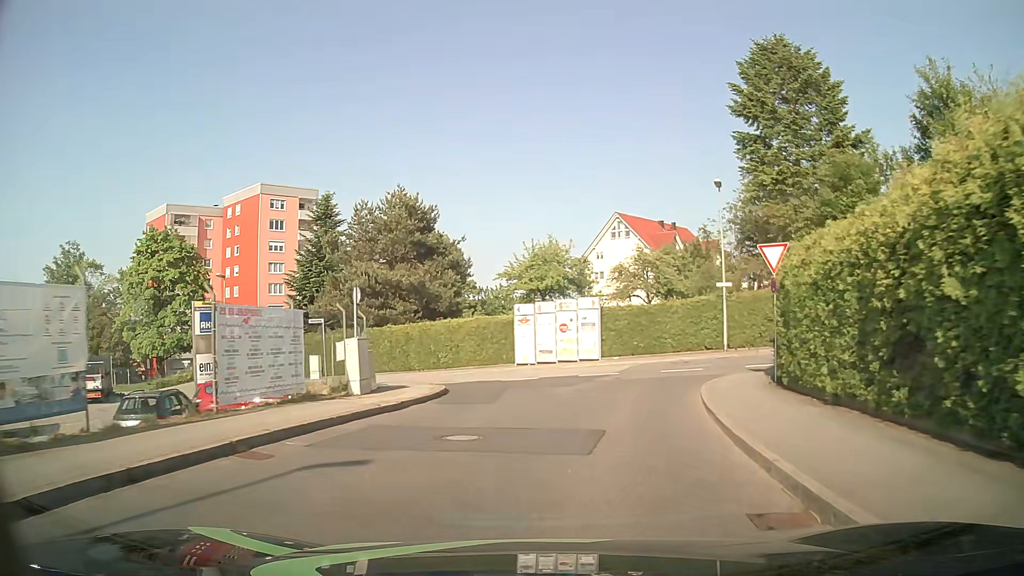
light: Day
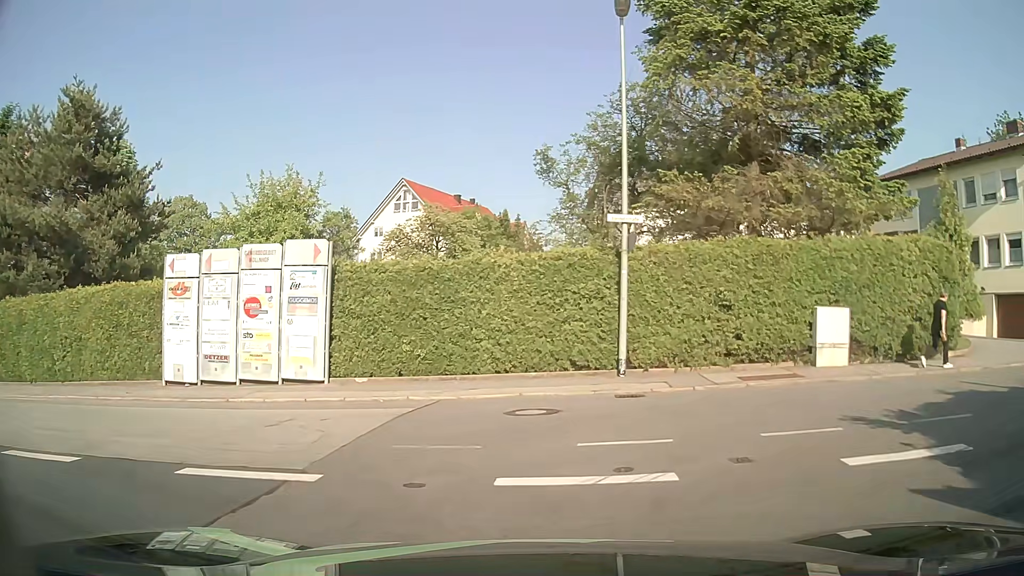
(+2.2, +18.1) m; +18°
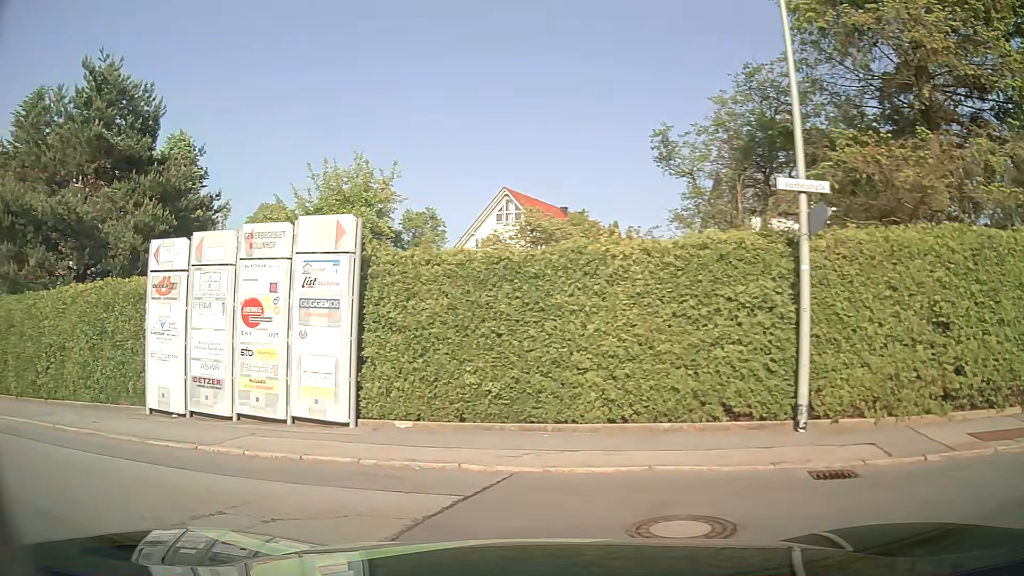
(+0.1, +5.0) m; -9°
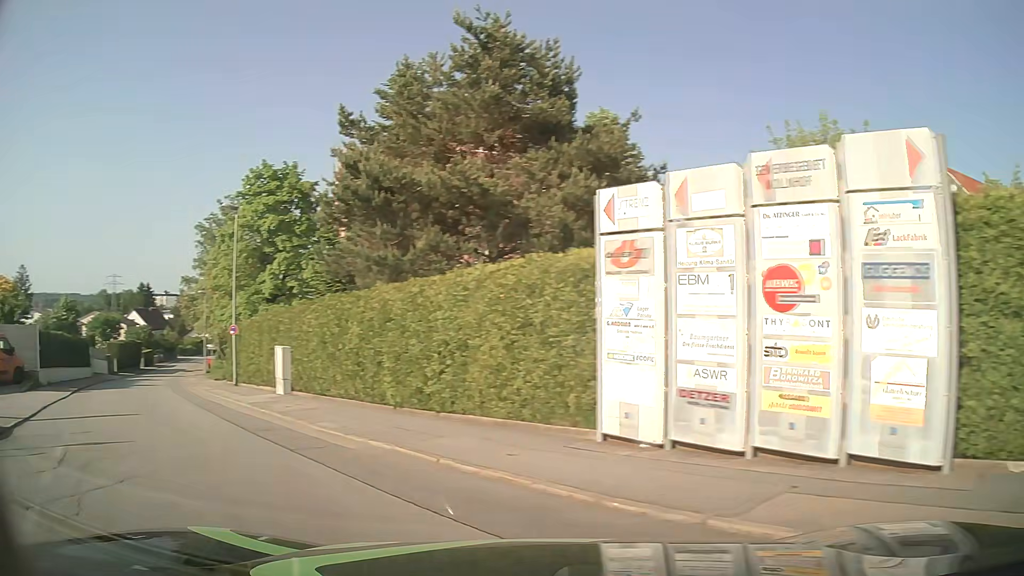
(-1.5, +4.2) m; -37°
(-3, +9) (-9, +17) (-15, +25) (-21, +34) (-26, +42) (-31, +51) (-36, +59) (-41, +68) (-46, +77) (-51, +86) m
